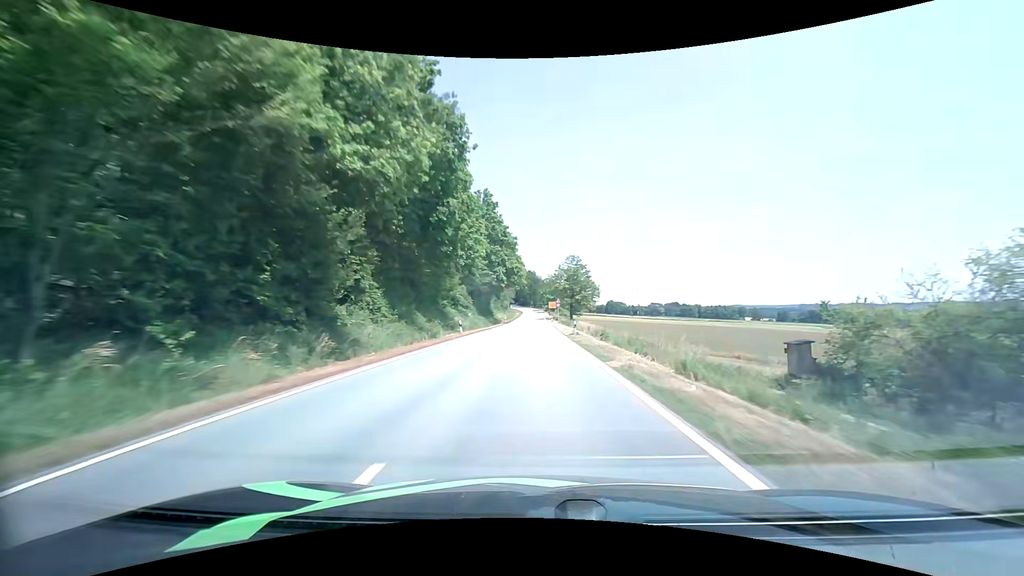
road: tertiary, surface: asphalt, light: Day
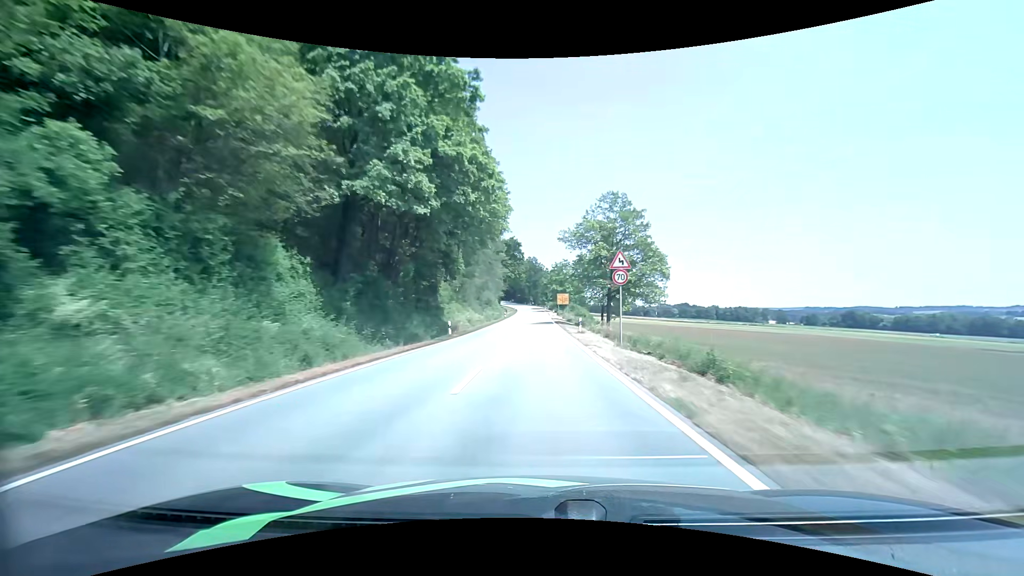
(-0.4, +54.3) m; -1°
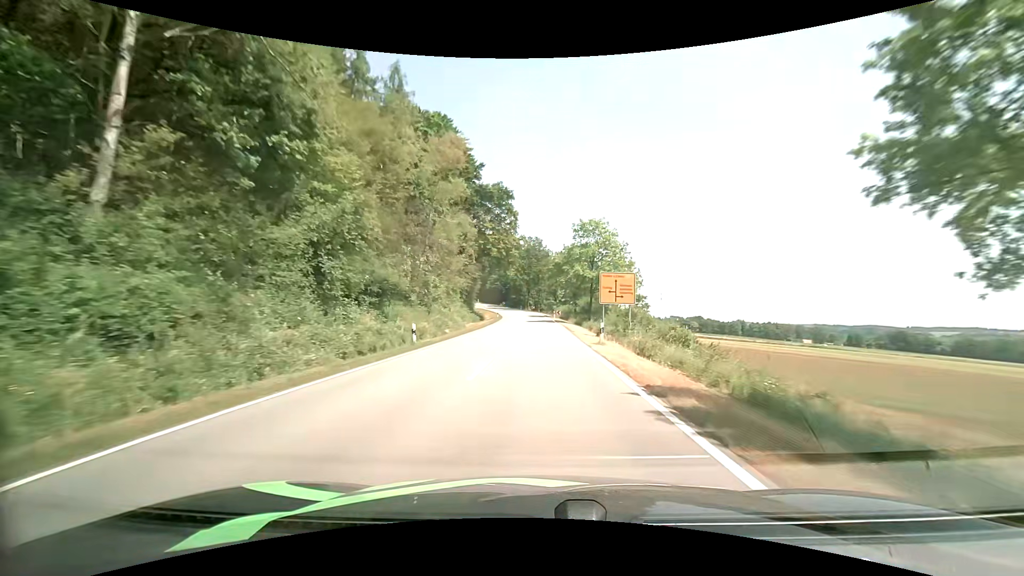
(+0.2, +59.8) m; 0°
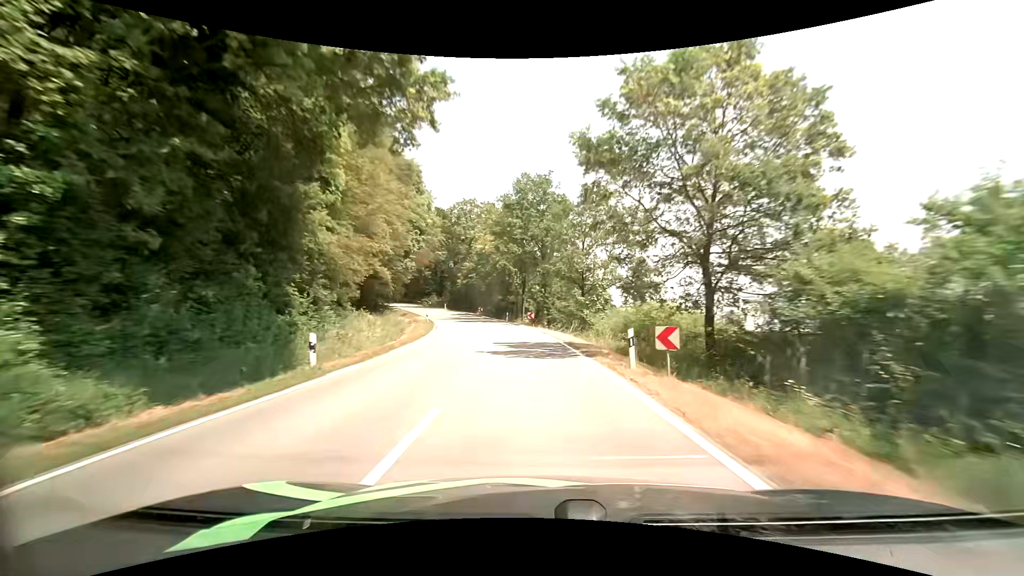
(+0.3, +57.3) m; 0°
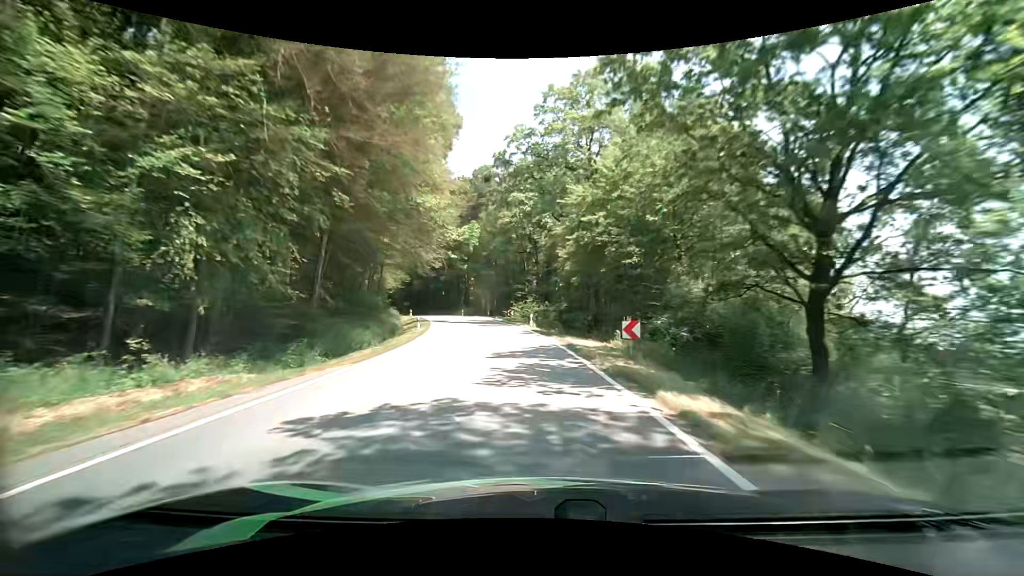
(-6.4, +53.6) m; -15°
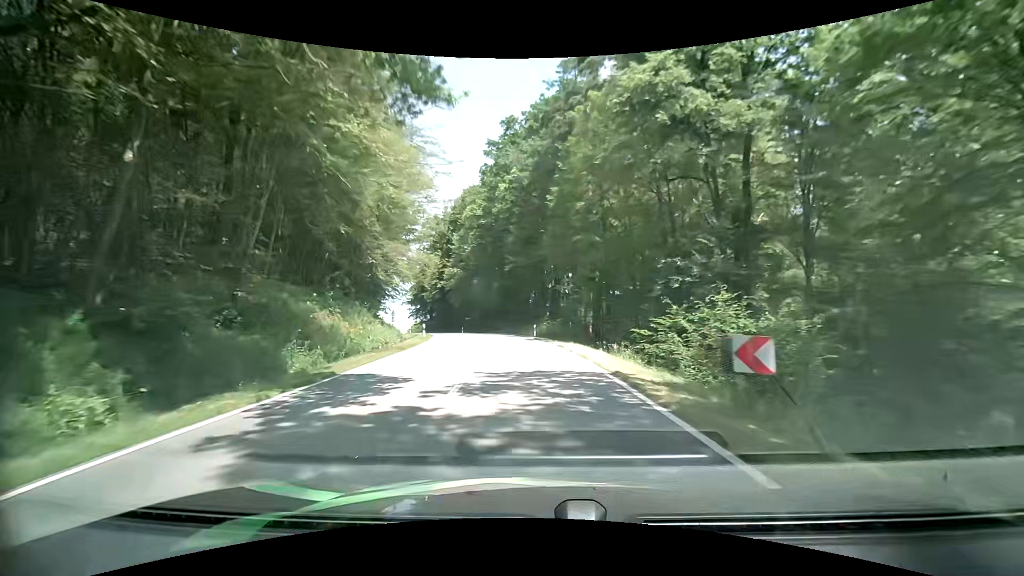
(-3.8, +40.4) m; -10°
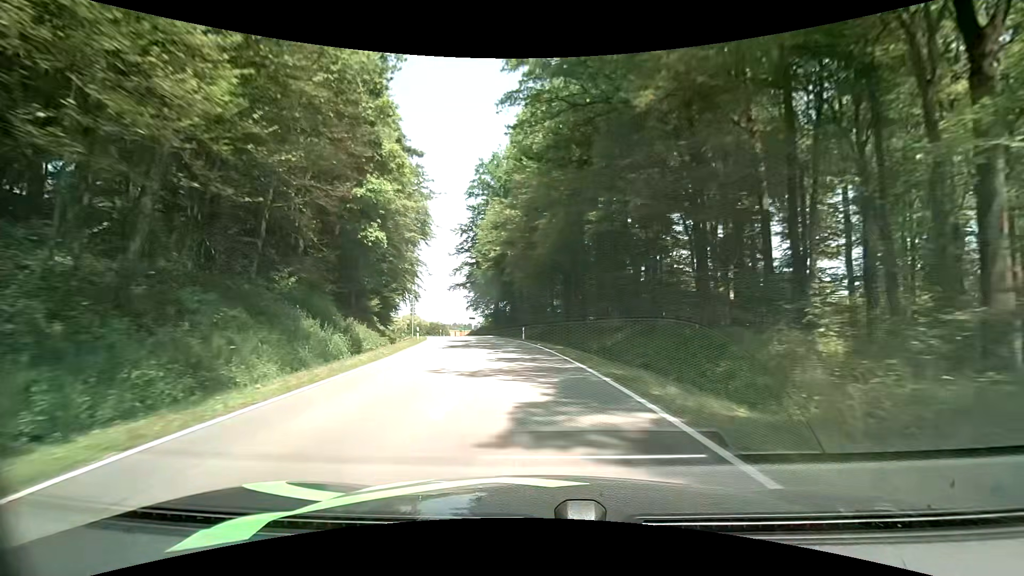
(-4.3, +39.3) m; -12°
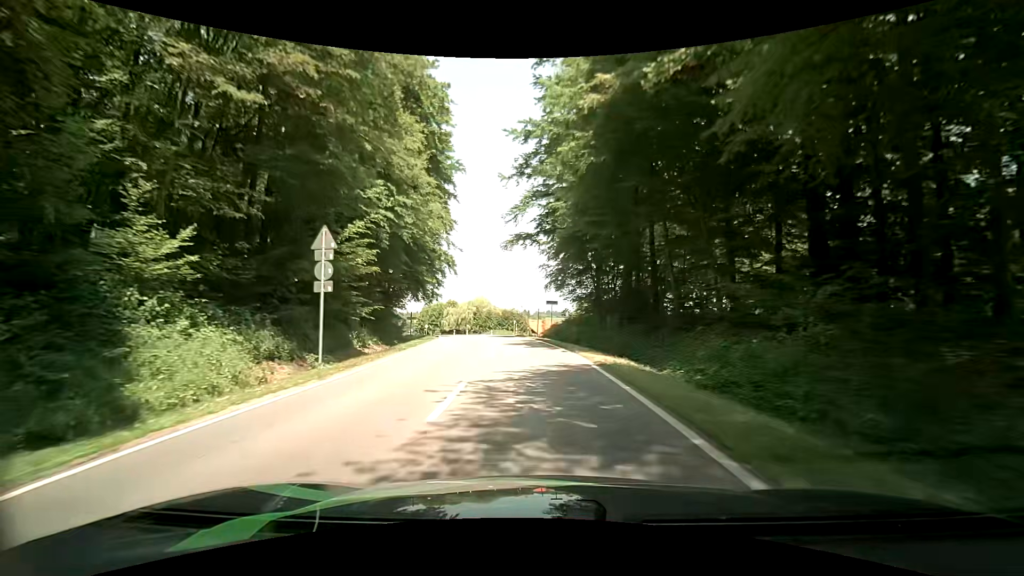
(-3.2, +37.5) m; -10°
(0, +10) (-1, +20) (-2, +30) (-3, +40) (-5, +50) (-7, +59) (-10, +69) (-13, +78) (-17, +88) (-21, +97) m
